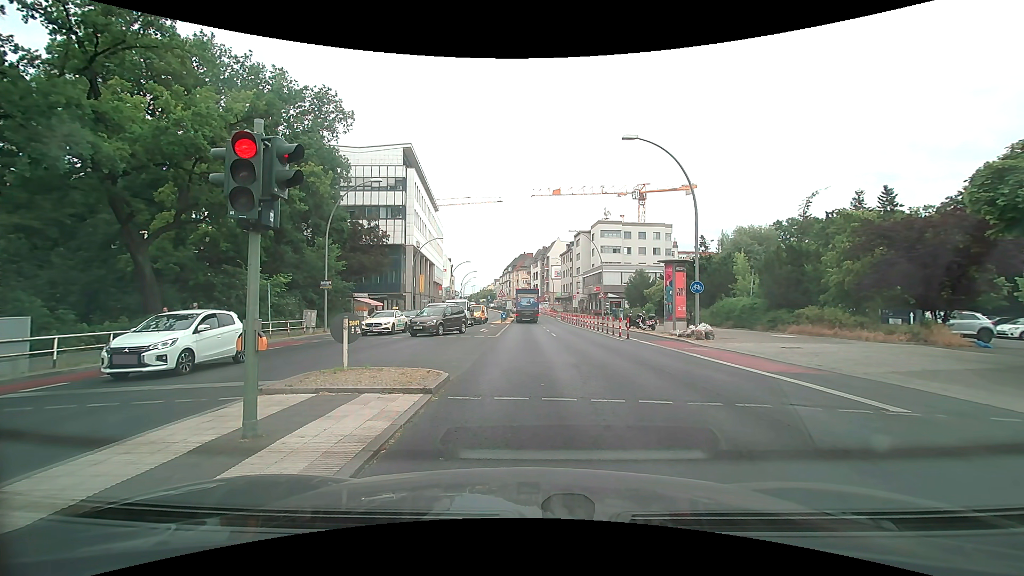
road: primary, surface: asphalt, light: Day
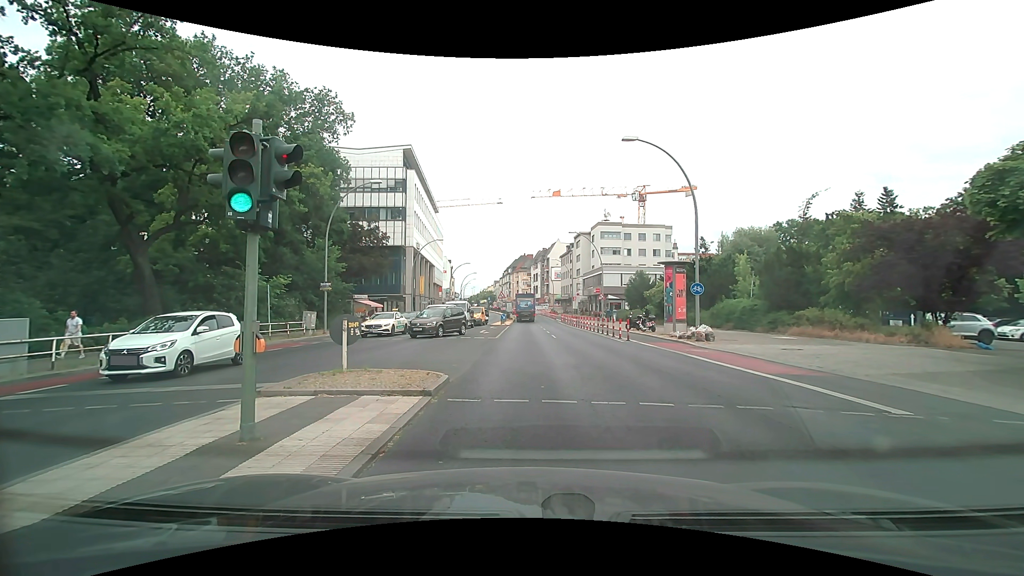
(0.0, 0.0) m; 0°
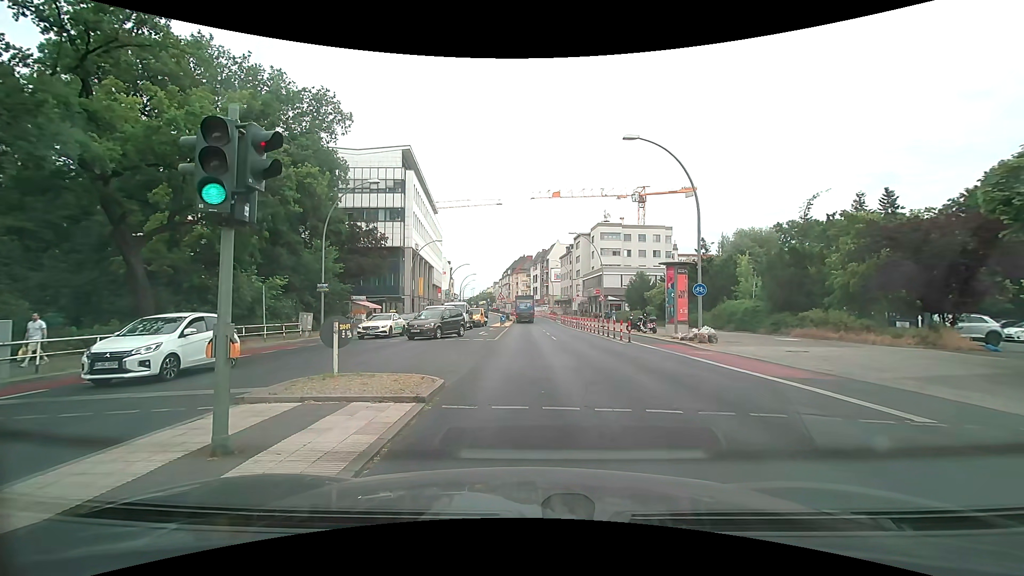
(0.0, +0.5) m; 0°
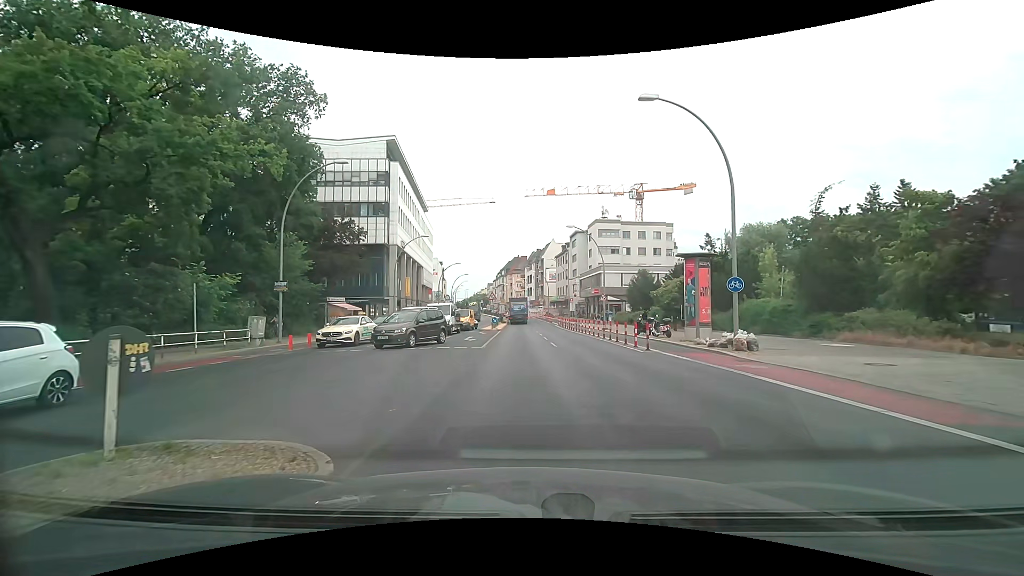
(0.0, +5.2) m; -1°
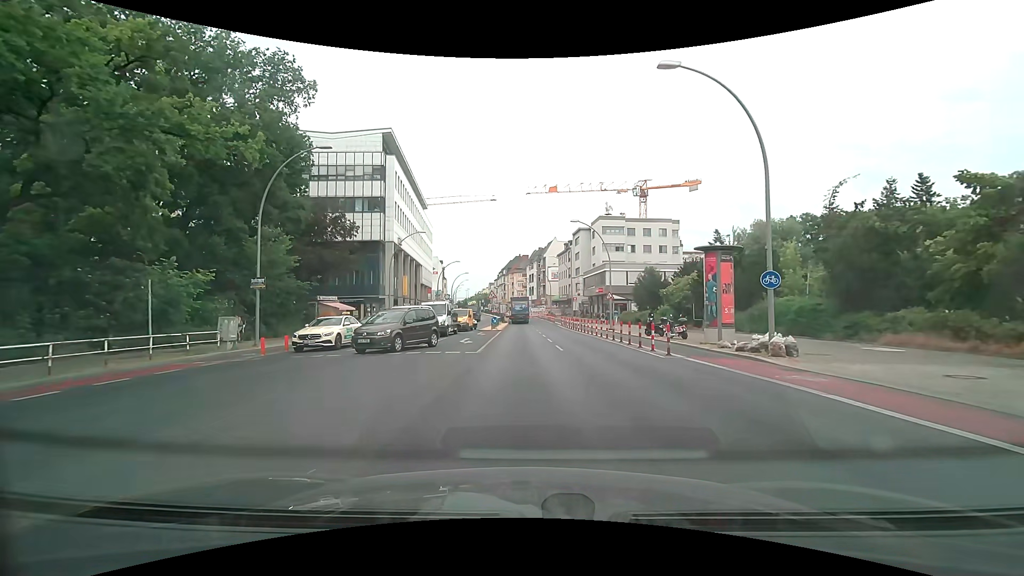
(0.0, +2.7) m; +1°
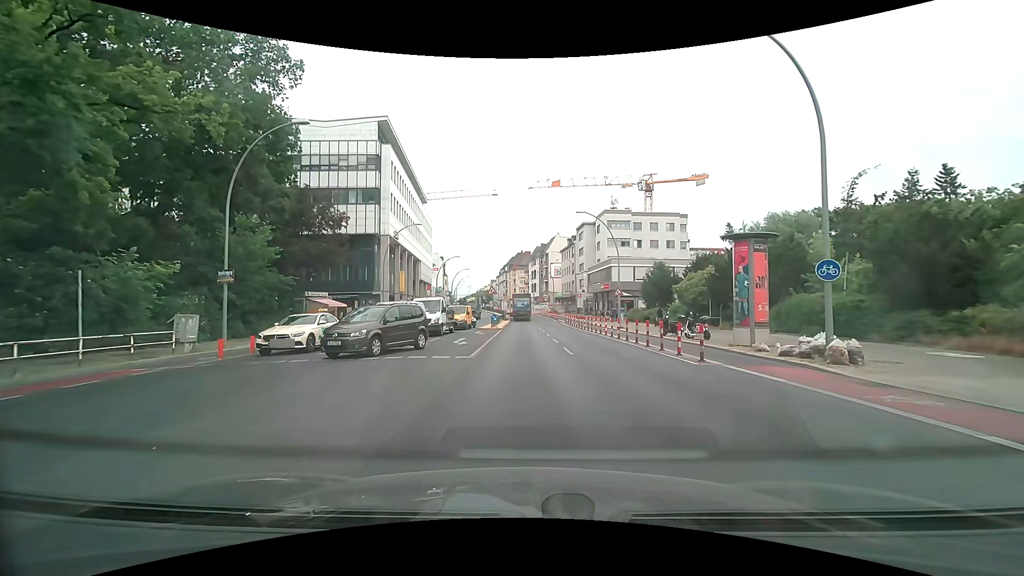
(-0.1, +3.1) m; -1°
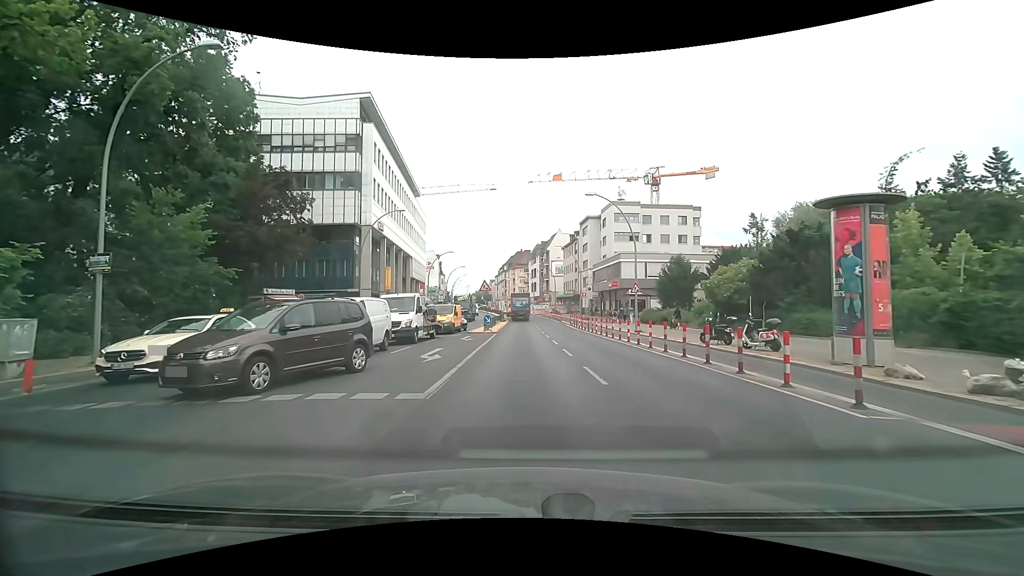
(+0.1, +6.8) m; 0°
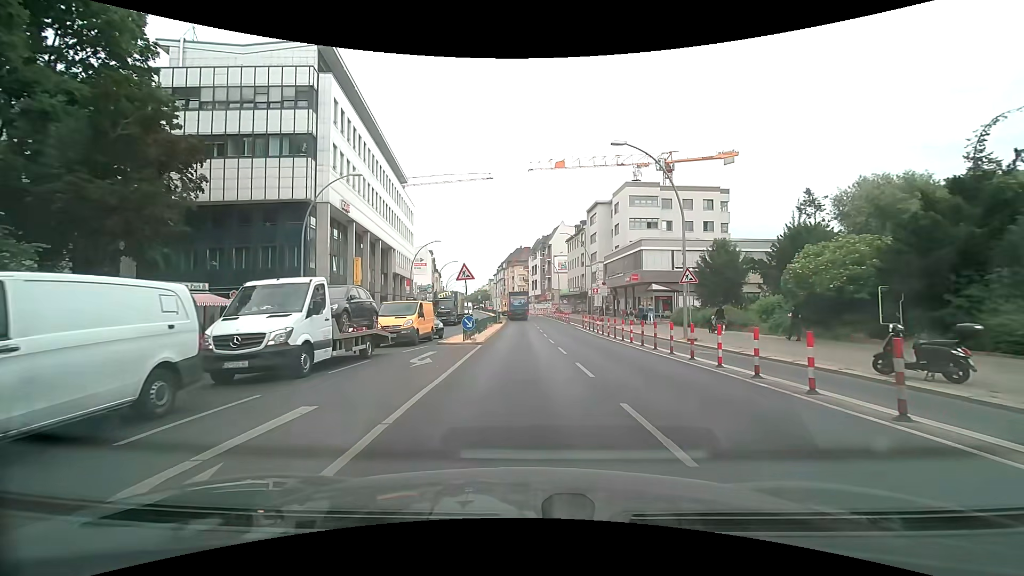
(0.0, +11.2) m; -1°
